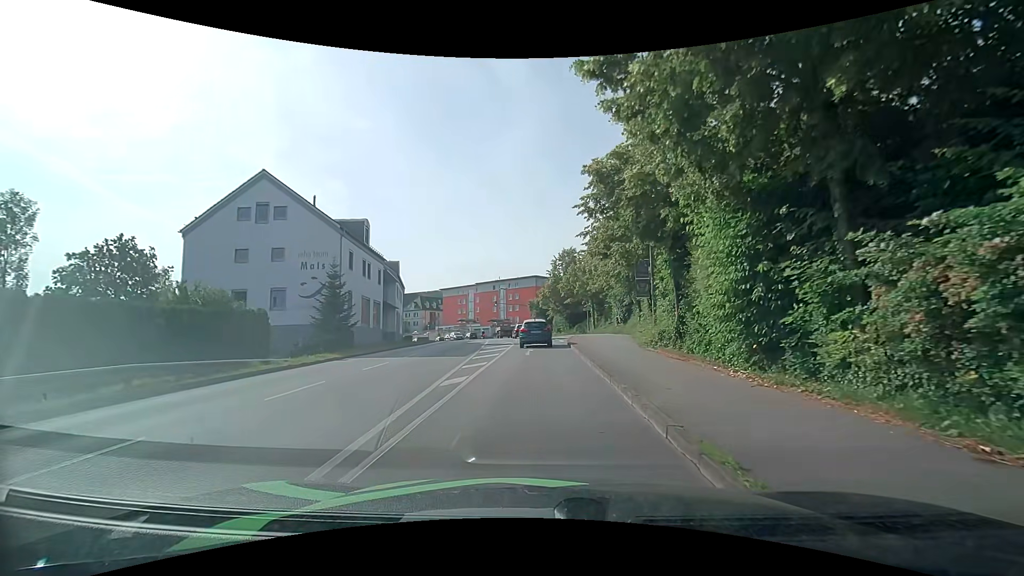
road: tertiary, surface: asphalt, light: Day
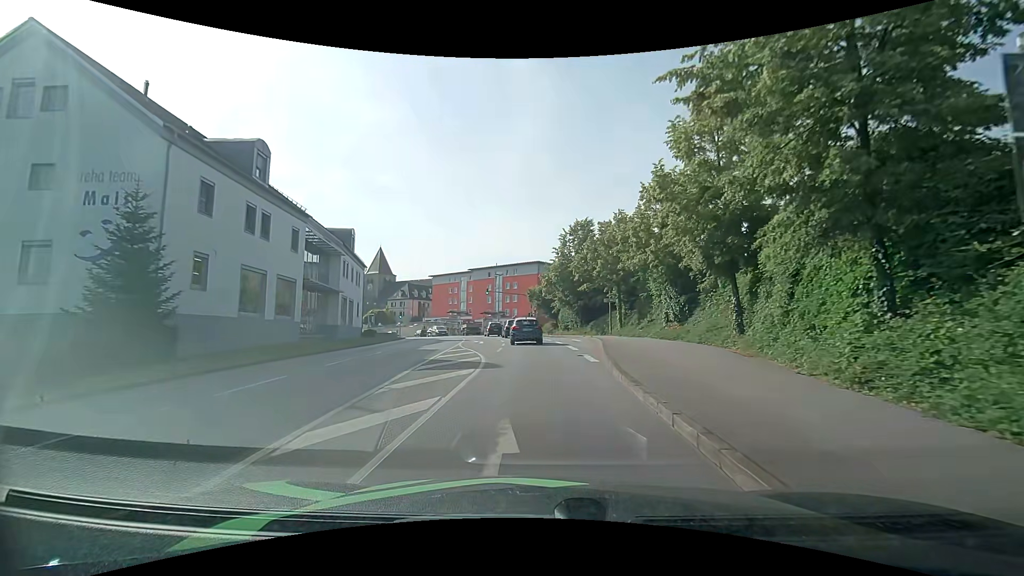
(-0.2, +18.4) m; -1°
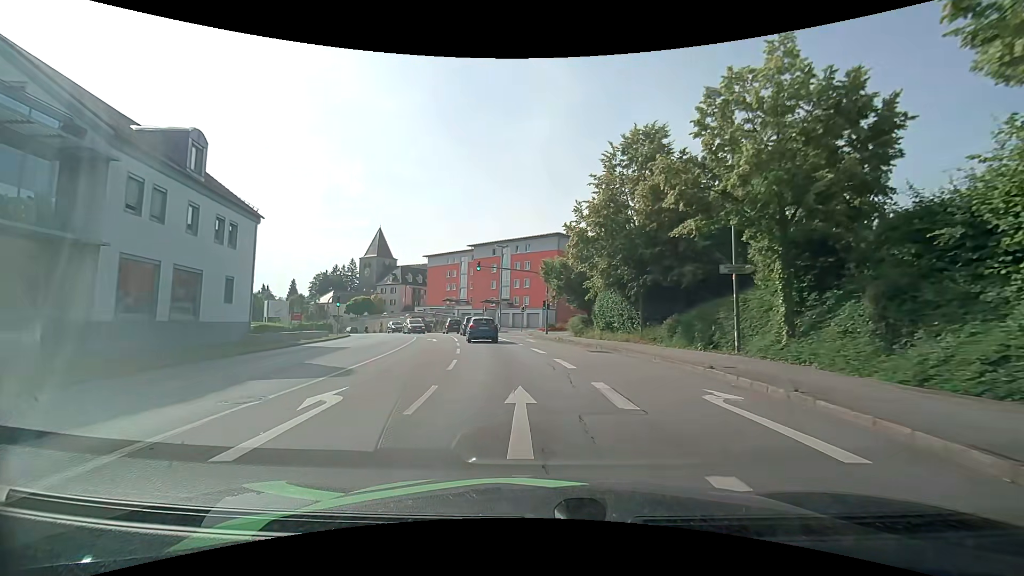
(0.0, +25.6) m; -1°
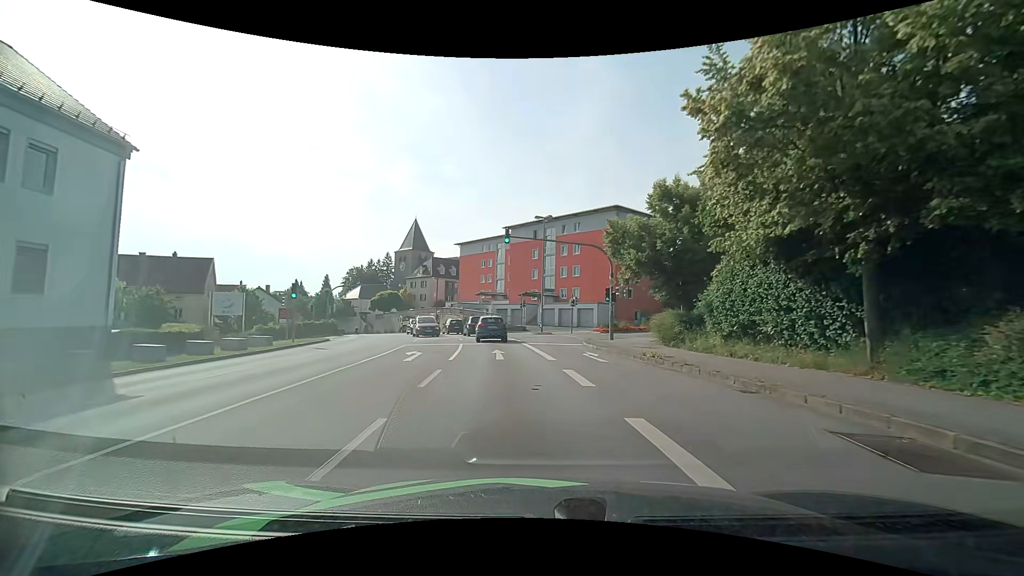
(-0.7, +15.4) m; -6°
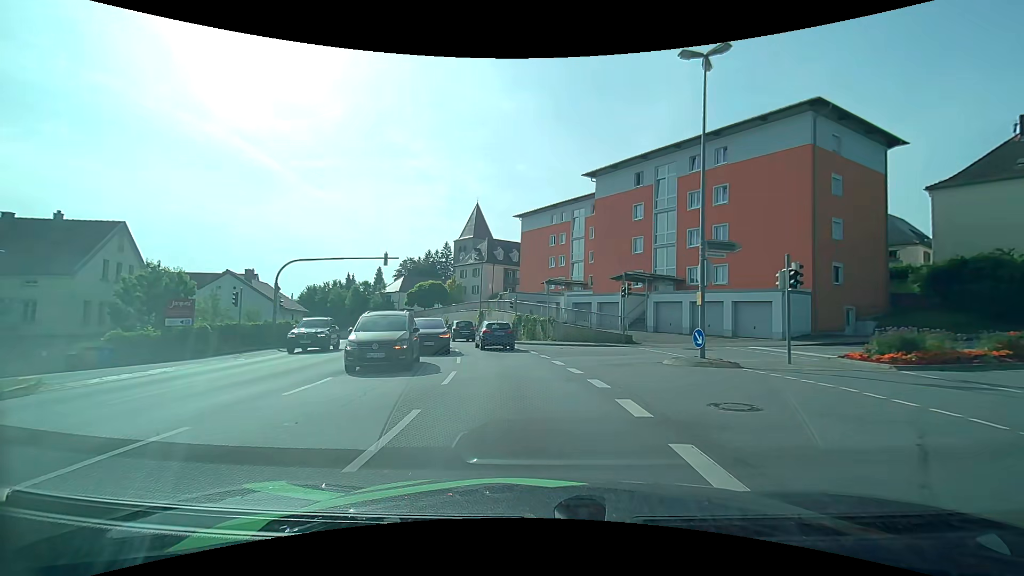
(-2.0, +26.7) m; -8°
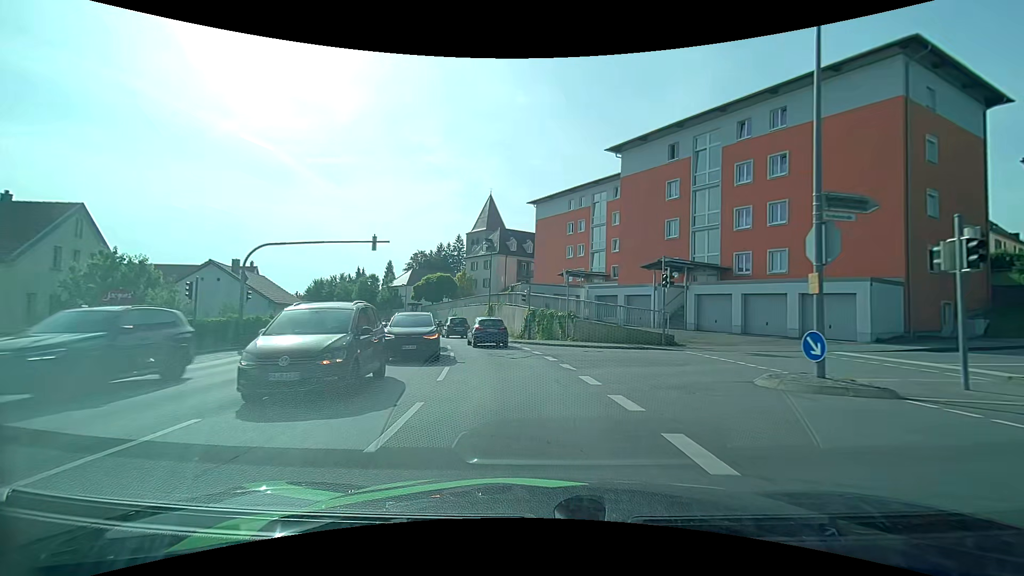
(-0.1, +5.6) m; -2°
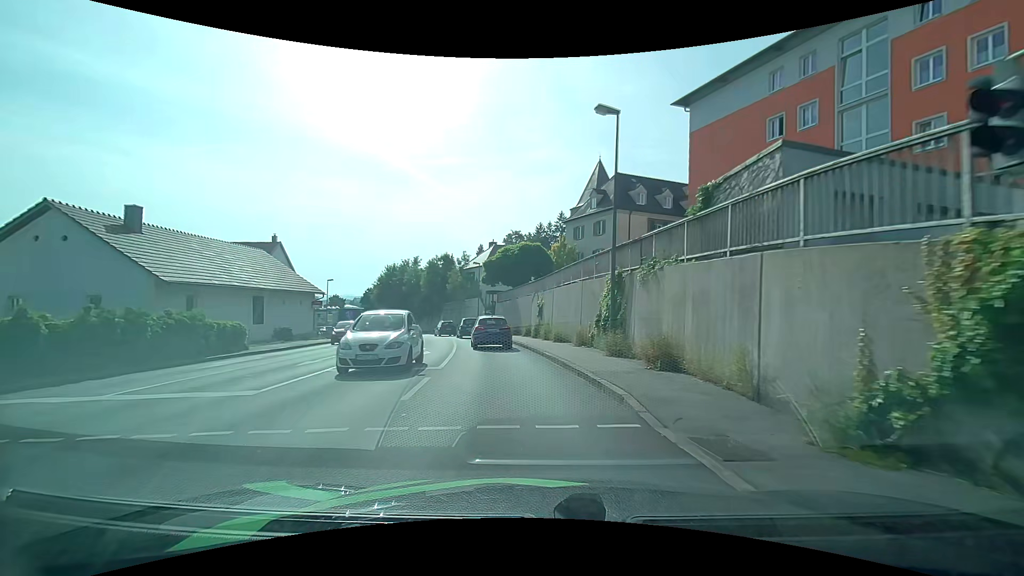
(-2.8, +27.2) m; -13°
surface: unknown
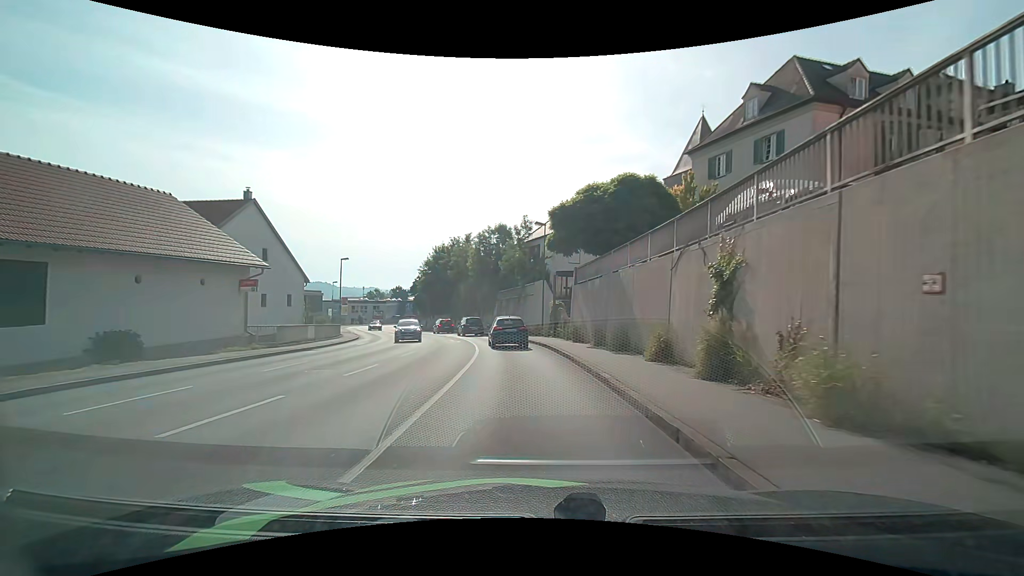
(-1.7, +21.3) m; -8°
(0, +10) (-1, +20) (-2, +30) (-4, +40) (-7, +49) (-11, +58) (-16, +67) (-20, +76) (-25, +85) (-29, +94) m
